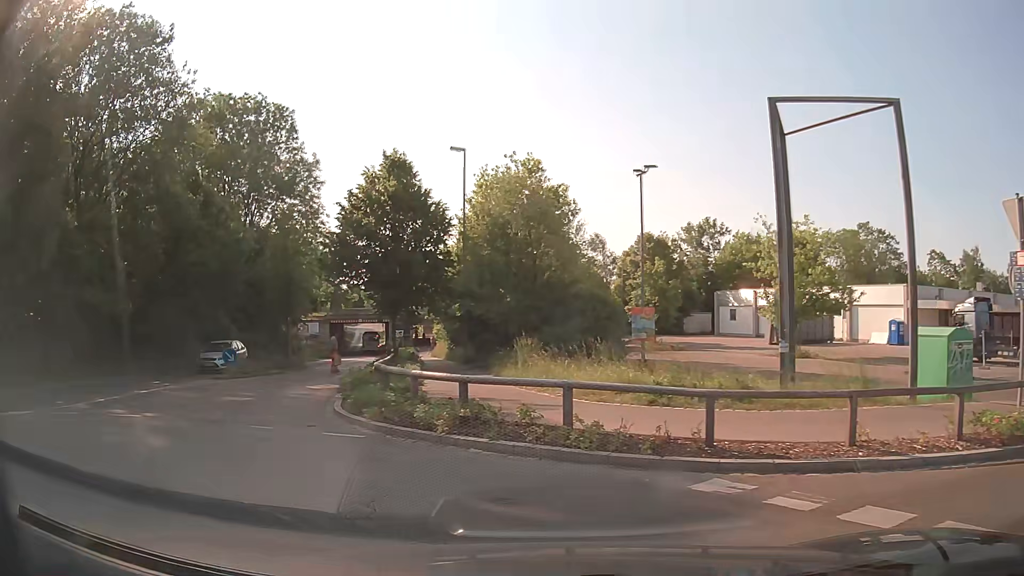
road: tertiary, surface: asphalt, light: Day
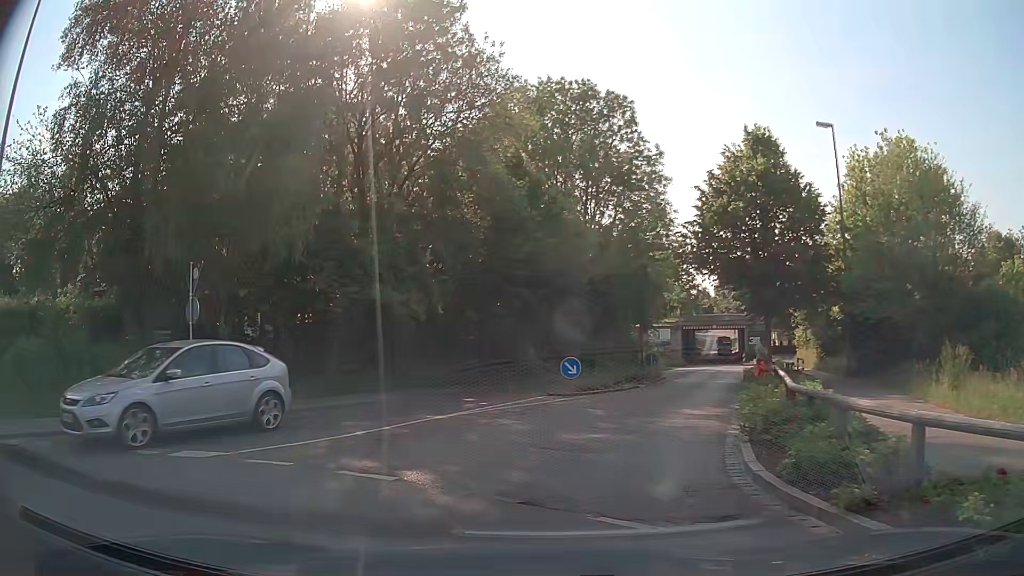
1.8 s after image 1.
(-1.3, +4.9) m; -29°
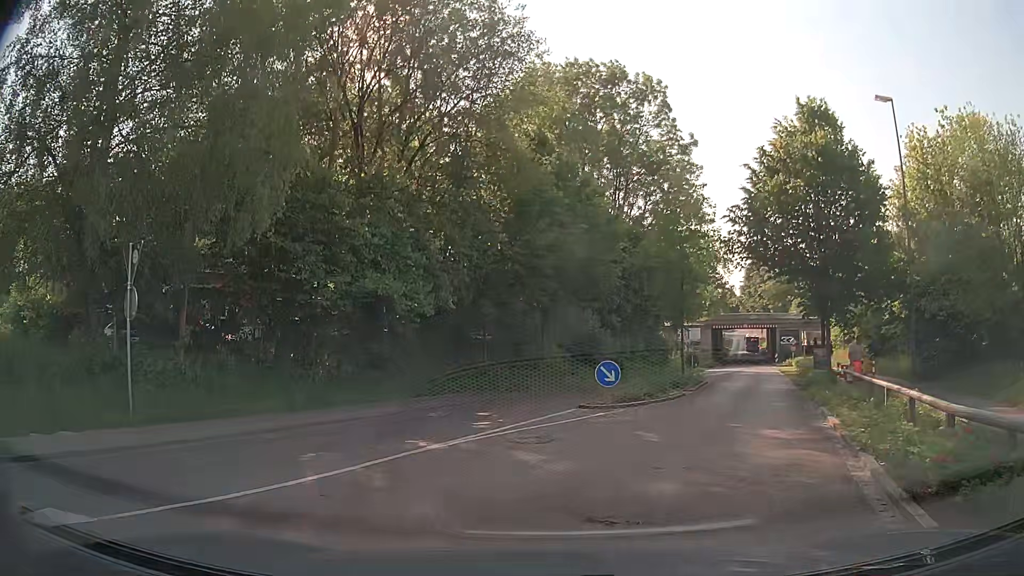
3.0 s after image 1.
(-0.2, +3.6) m; -3°
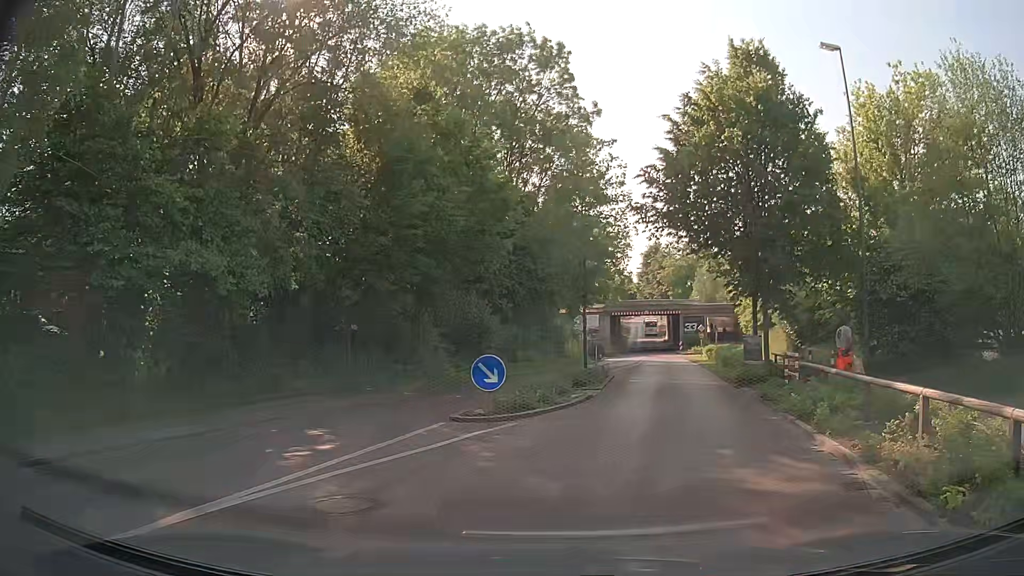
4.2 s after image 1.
(+0.3, +4.4) m; +8°
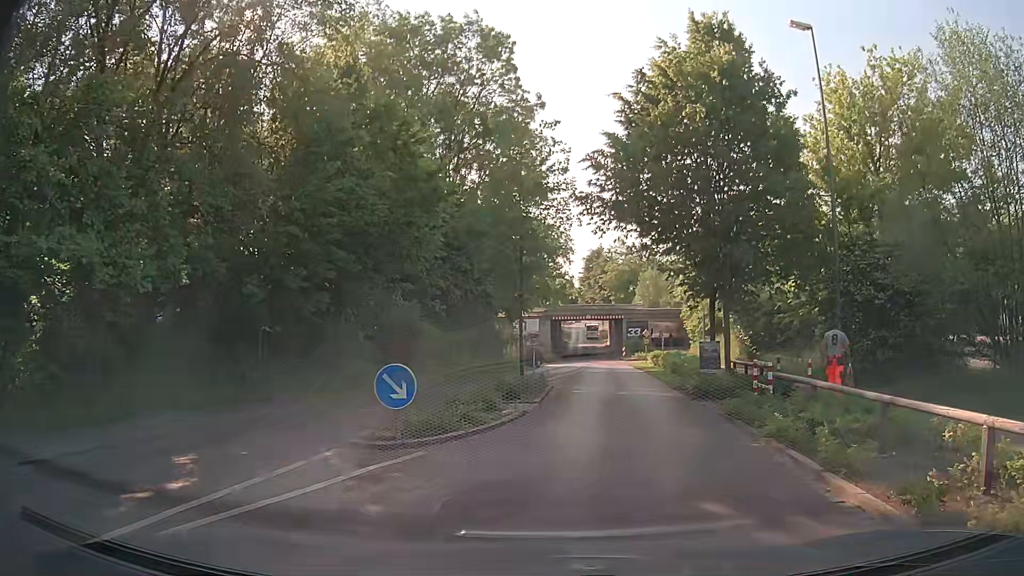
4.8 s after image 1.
(+0.1, +2.4) m; +6°
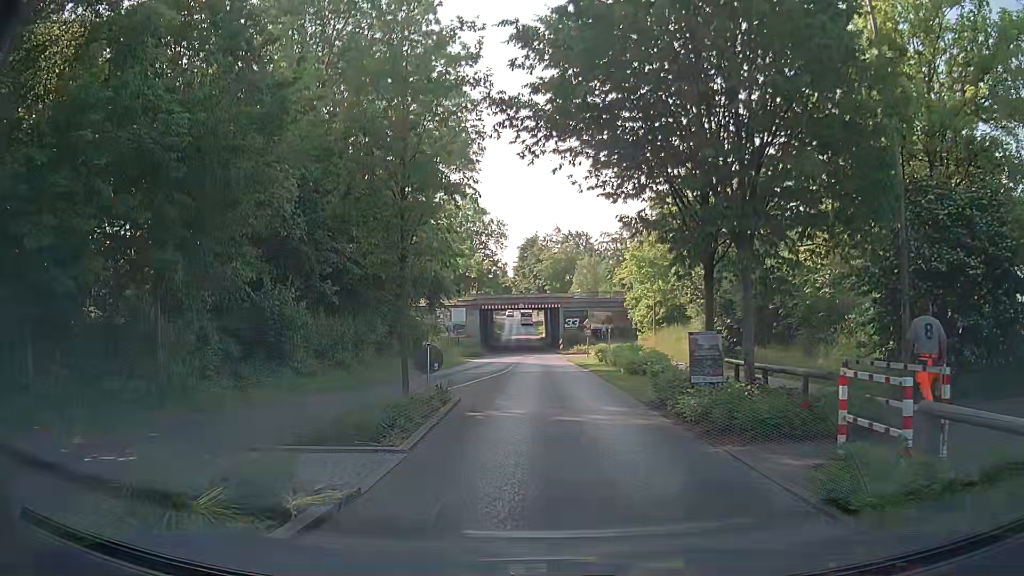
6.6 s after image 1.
(+0.5, +7.4) m; +7°
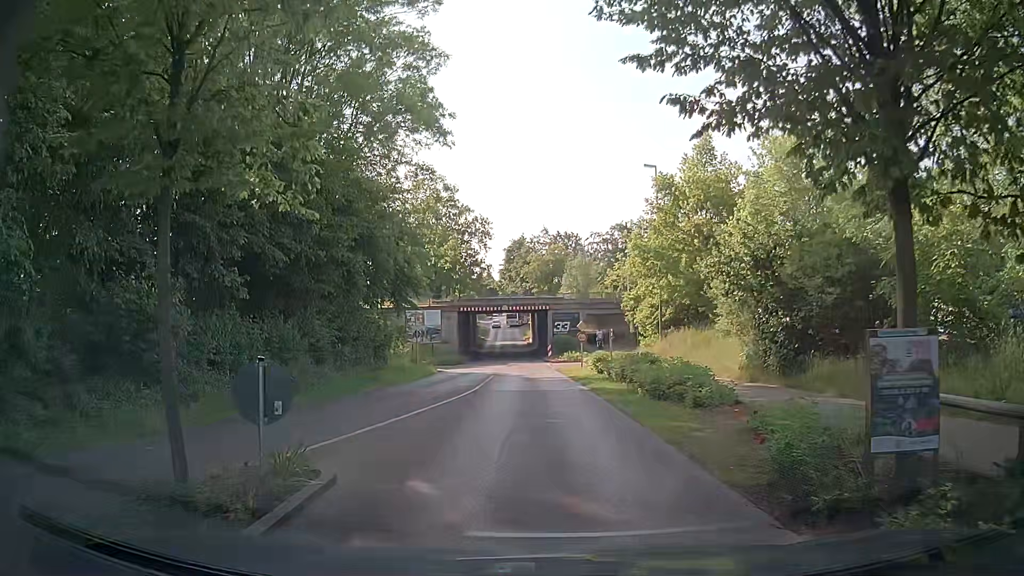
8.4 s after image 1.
(0.0, +7.7) m; +1°
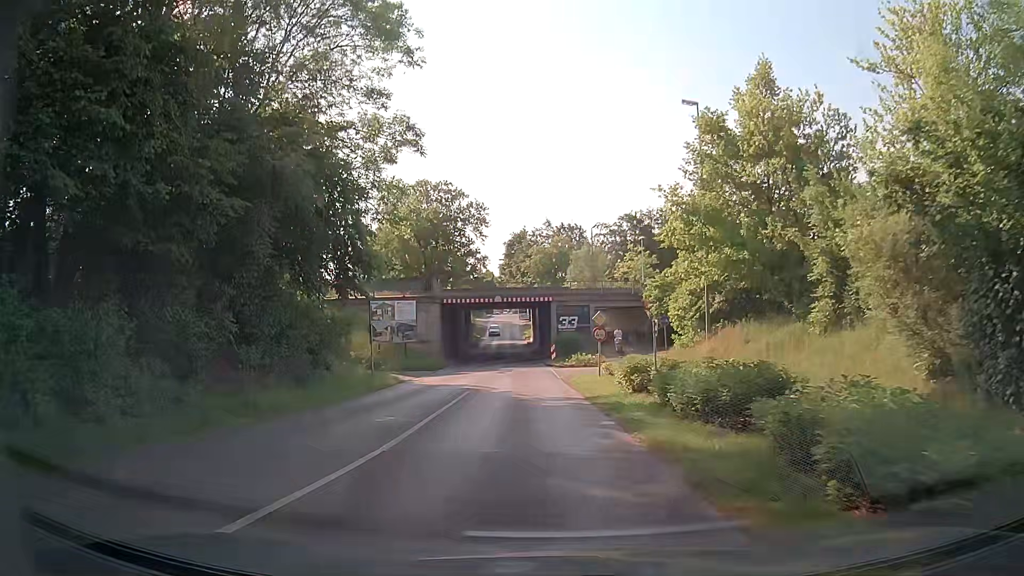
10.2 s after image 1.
(-0.2, +11.7) m; -1°
(0, +10) (0, +20) (-1, +30) (-1, +40) (-2, +50) (-3, +60) (-4, +70) (-5, +80) (-6, +90) (-5, +100) m
